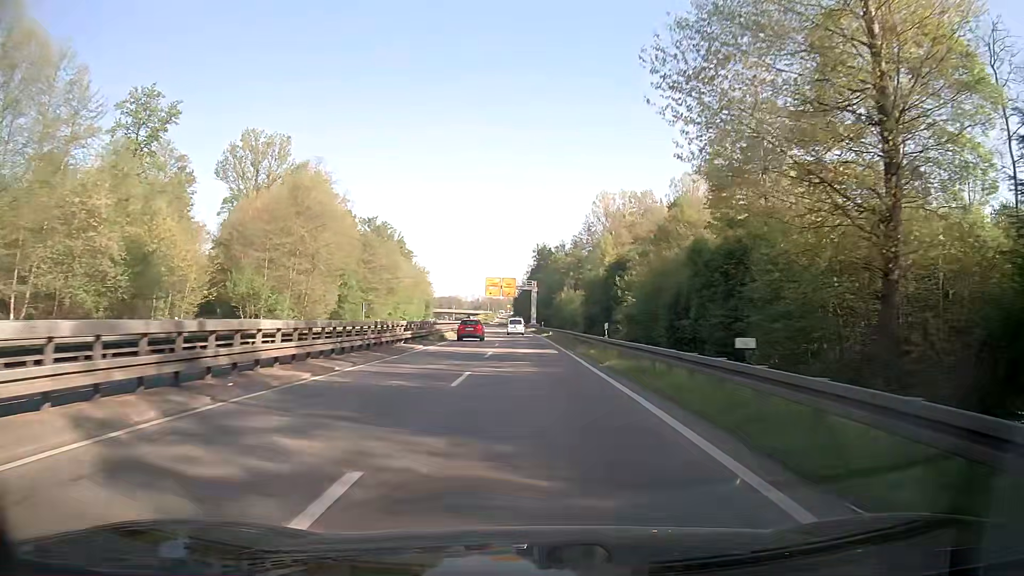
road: trunk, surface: asphalt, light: Day
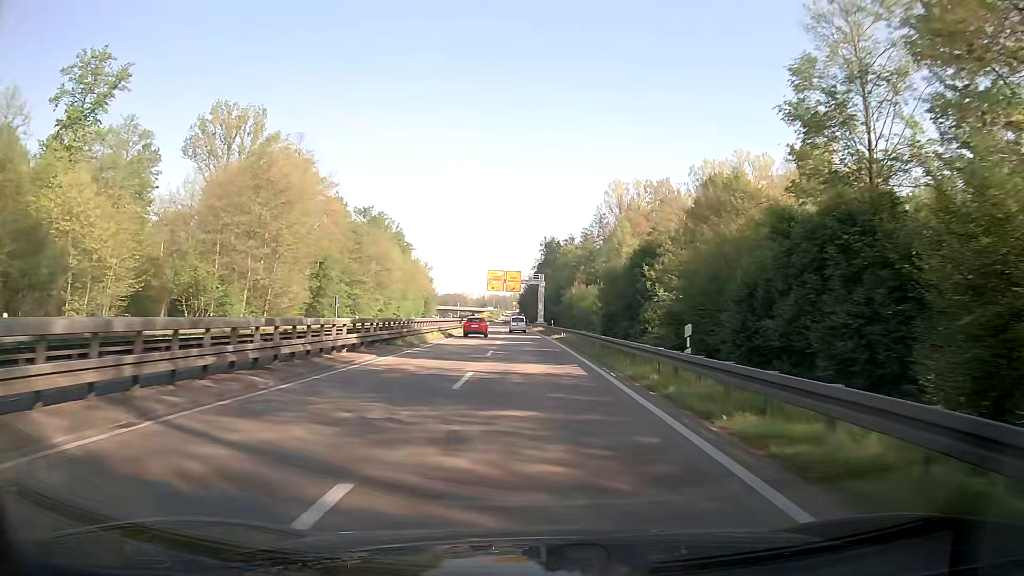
(0.0, +12.3) m; 0°
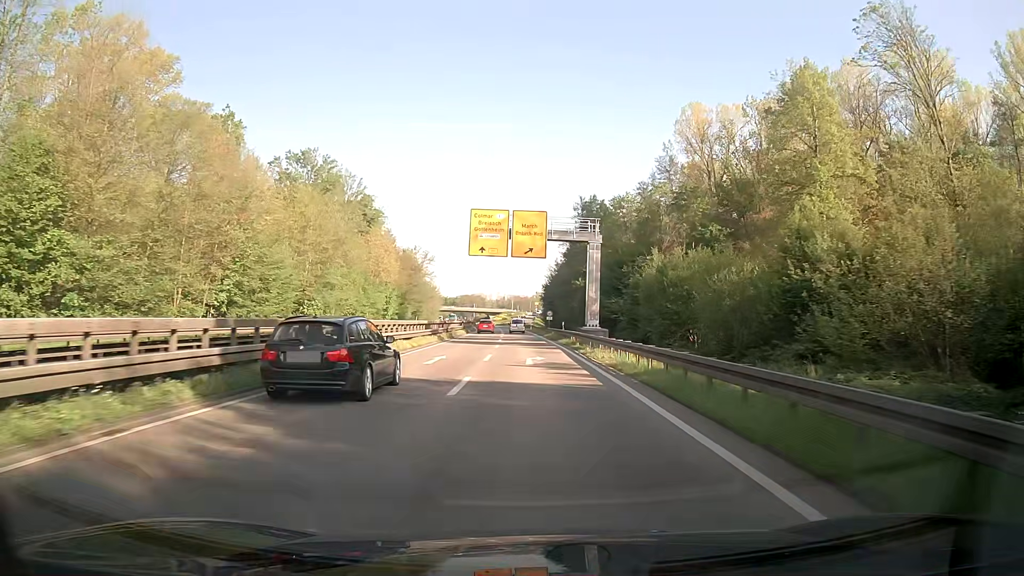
(-1.0, +60.8) m; -2°
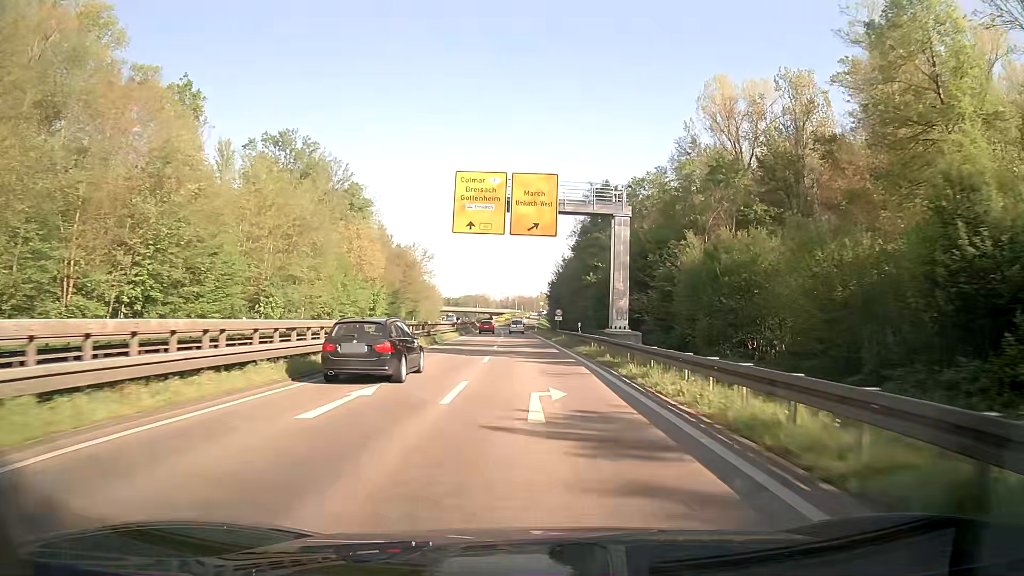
(-0.1, +12.1) m; -1°
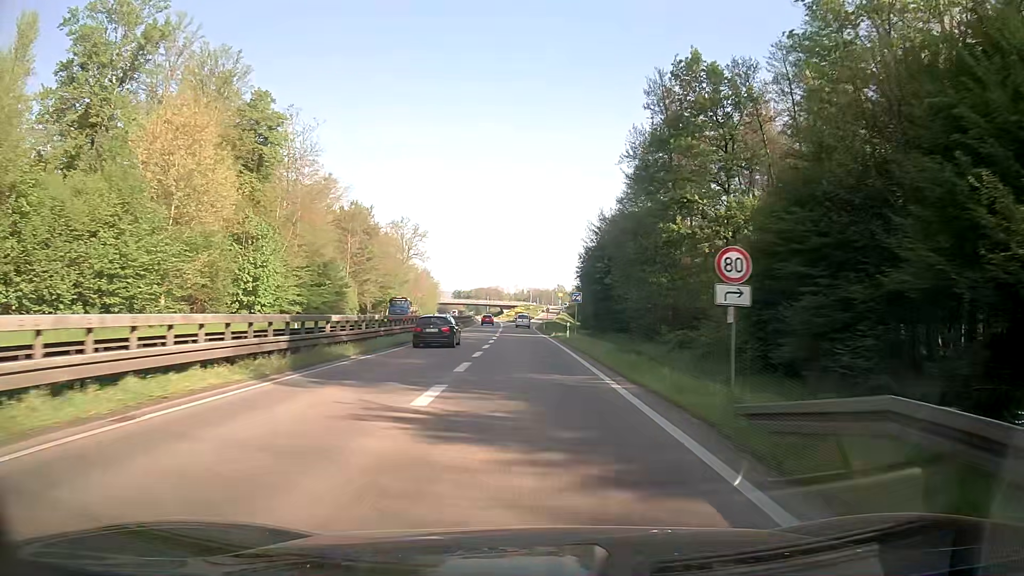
(-0.4, +47.9) m; -1°
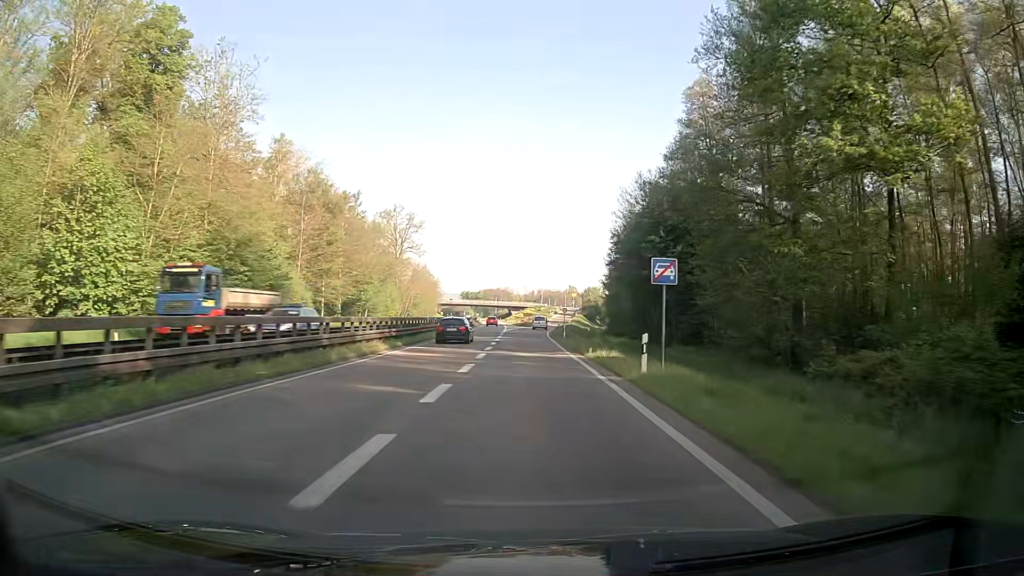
(-0.2, +23.5) m; -1°
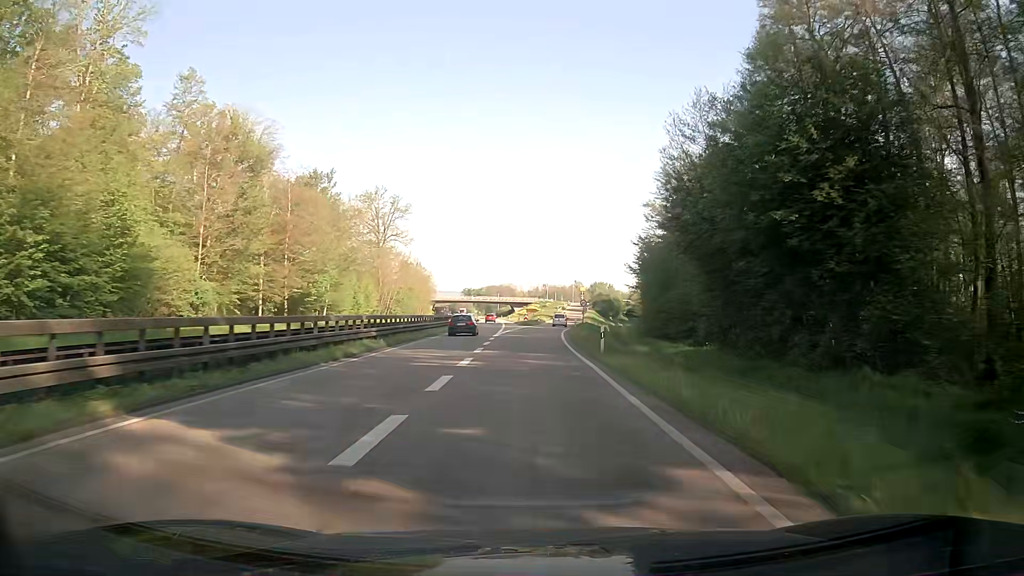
(-0.1, +22.8) m; -1°
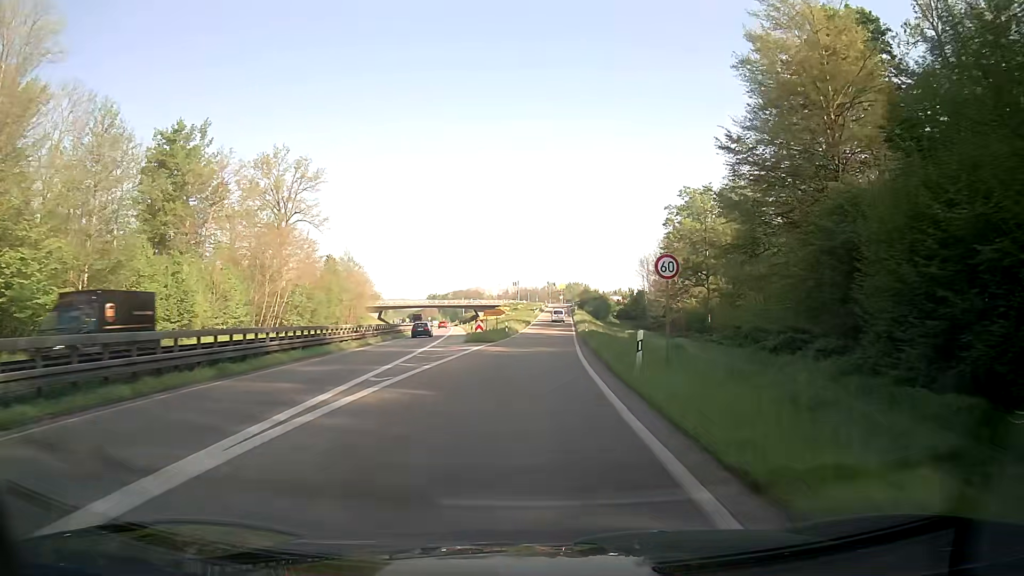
(+0.9, +43.0) m; +2°
